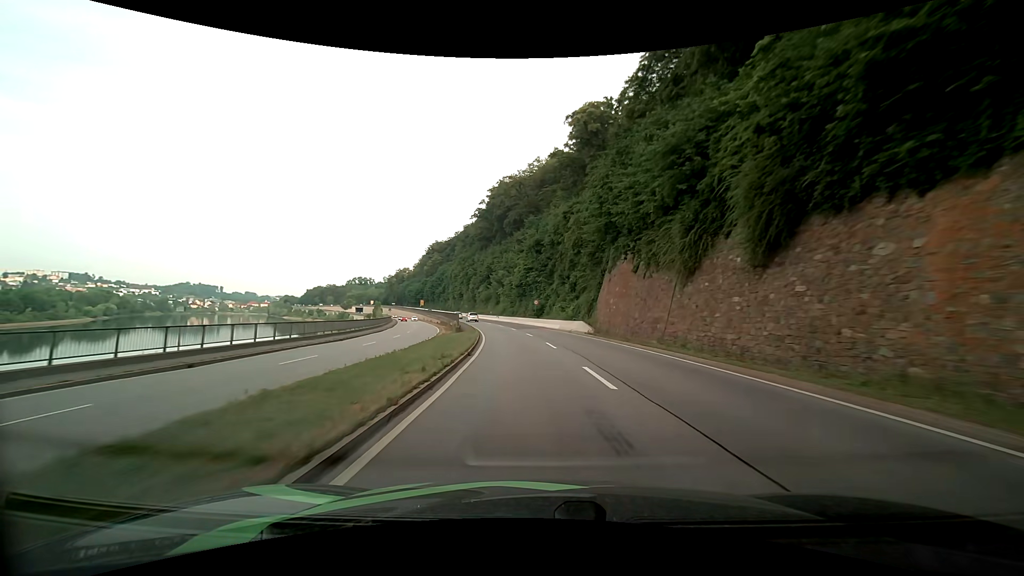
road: primary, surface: asphalt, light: Day
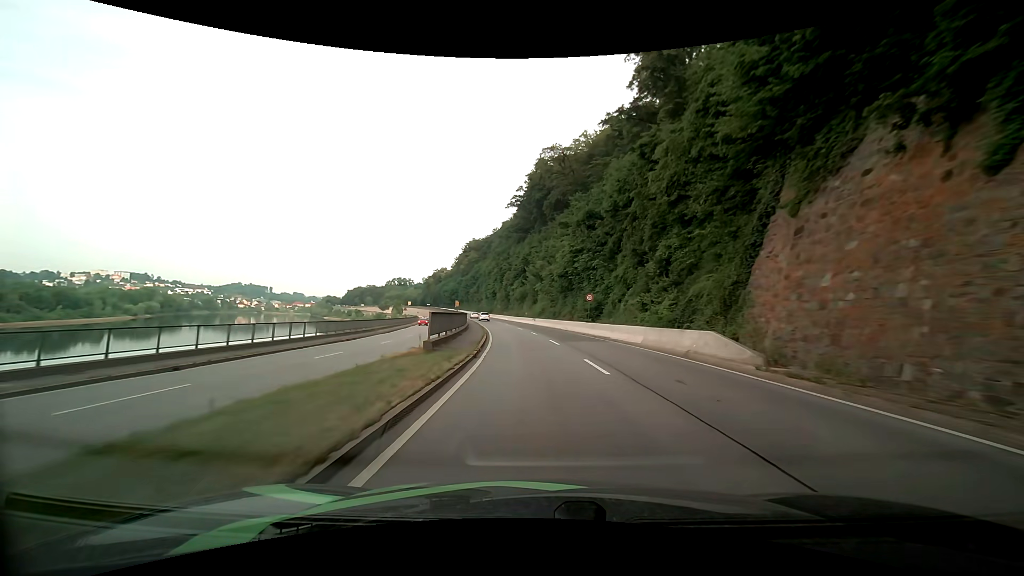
(-1.0, +21.6) m; -5°
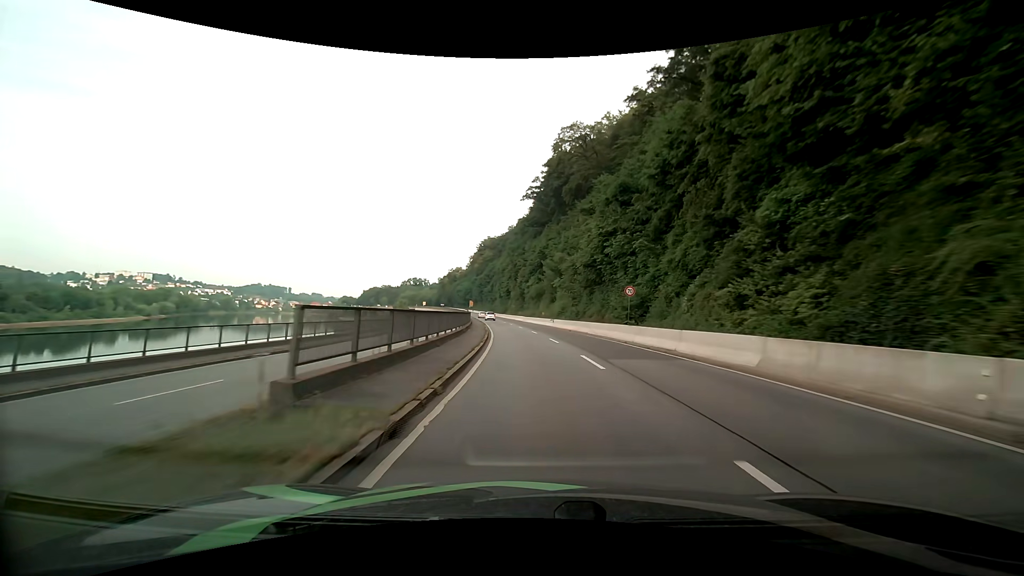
(-0.1, +10.9) m; -2°
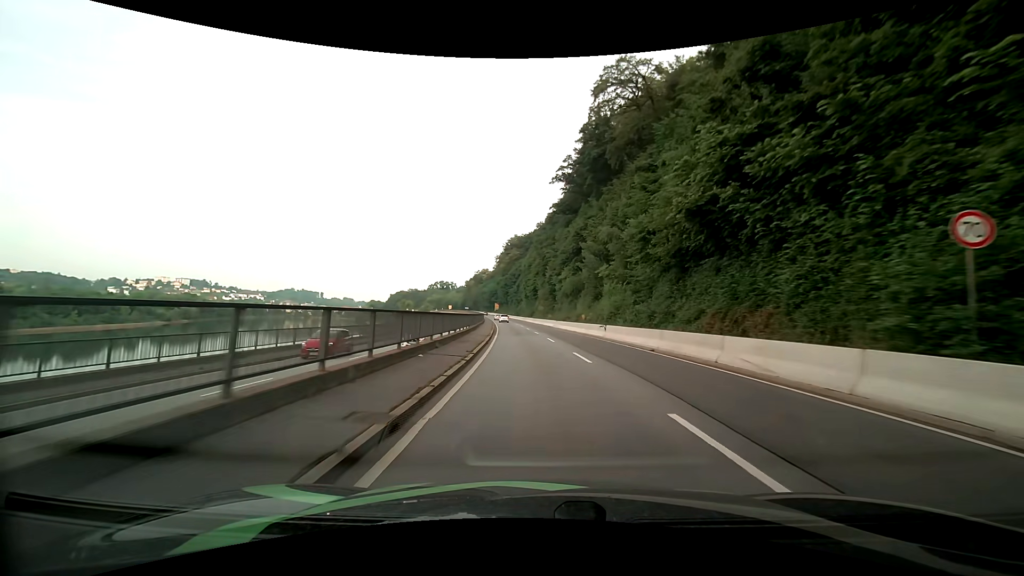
(-0.7, +21.8) m; -4°
(0, +10) (-1, +20) (-1, +30) (-2, +40) (-3, +50) (-4, +60) (-5, +70) (-6, +80) (-7, +90) (-8, +100) m
